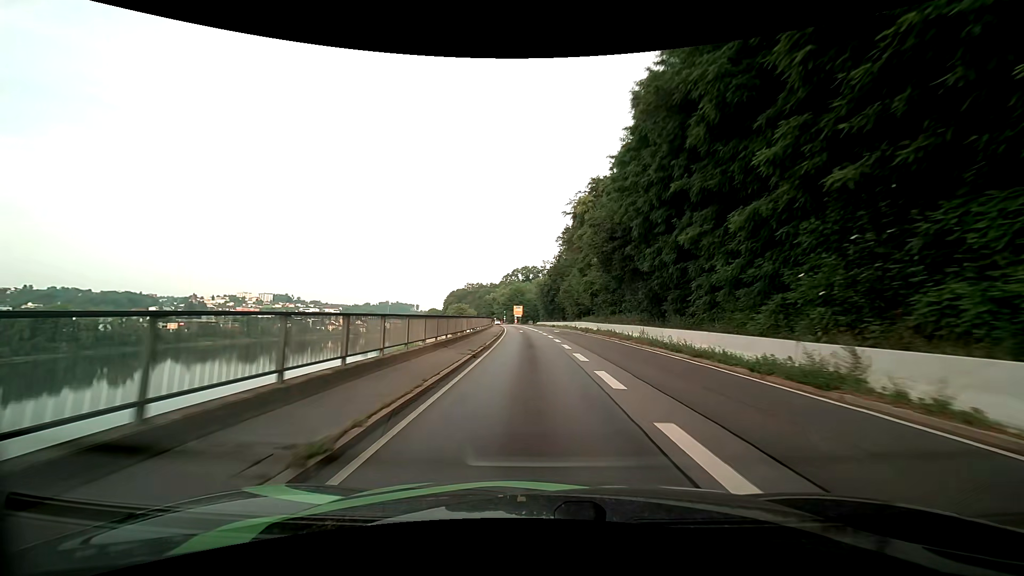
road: primary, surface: asphalt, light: Day
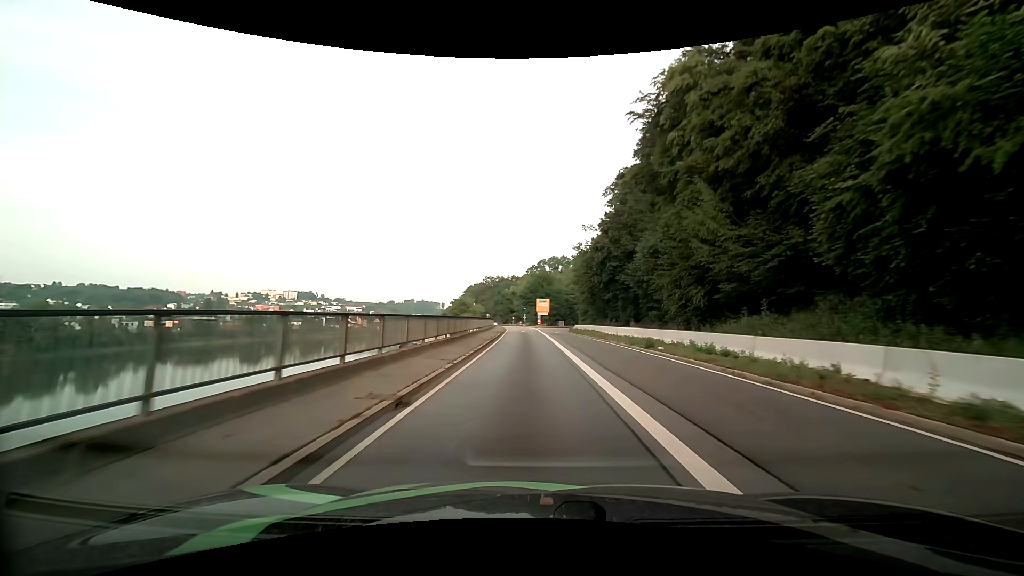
(-1.4, +49.7) m; -3°
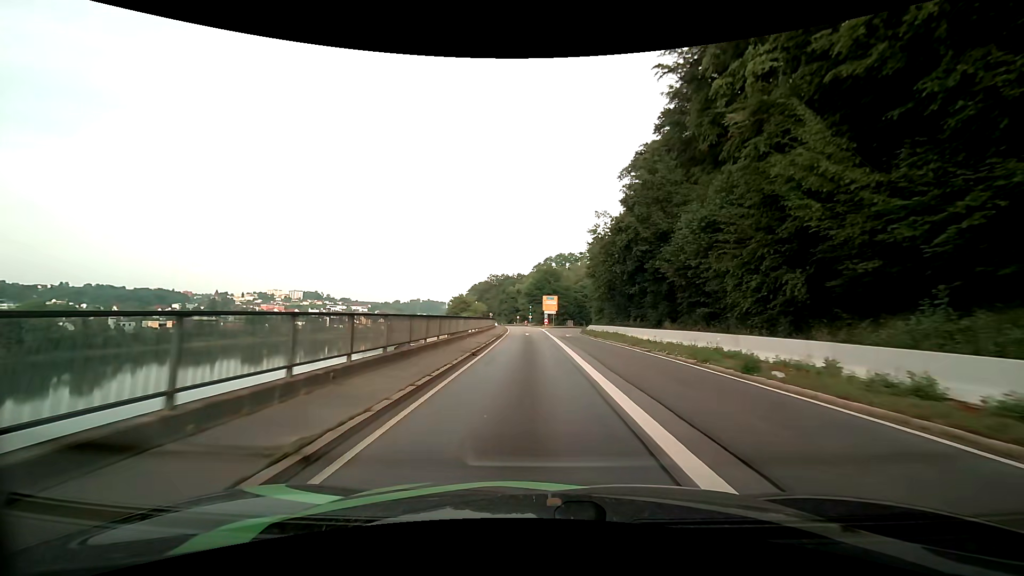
(0.0, +9.8) m; -1°
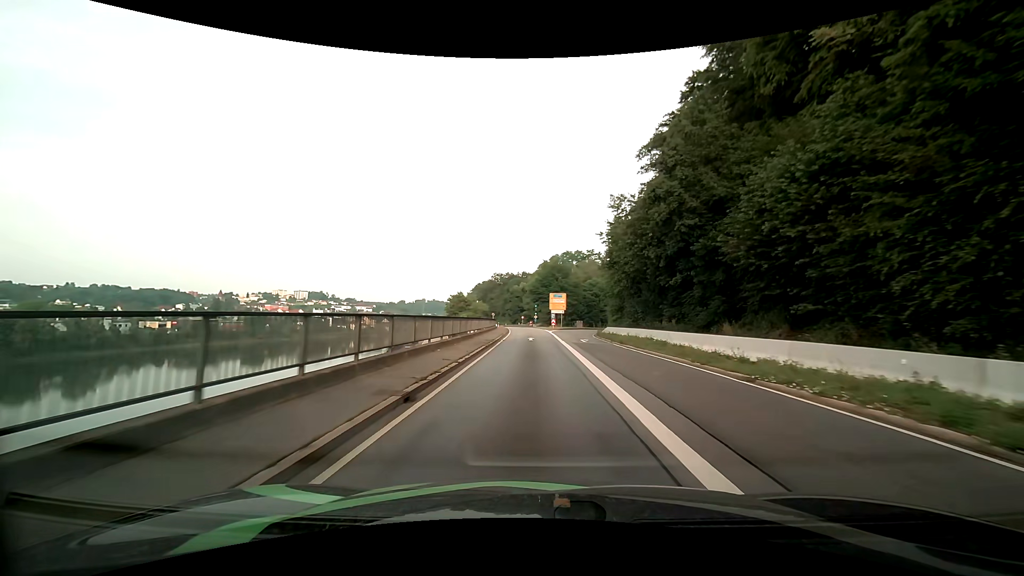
(-0.1, +9.7) m; -1°
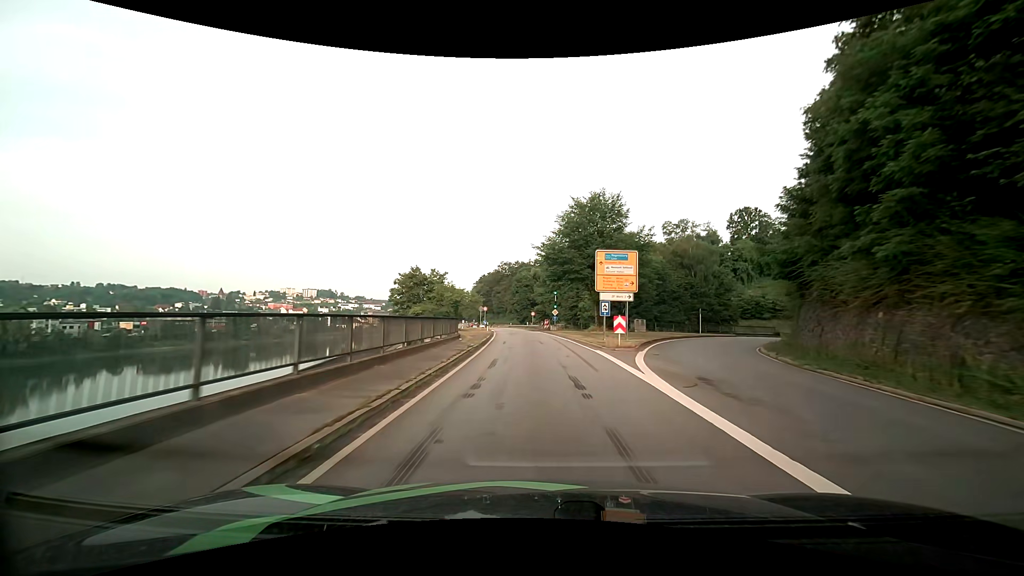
(-0.8, +47.7) m; -1°
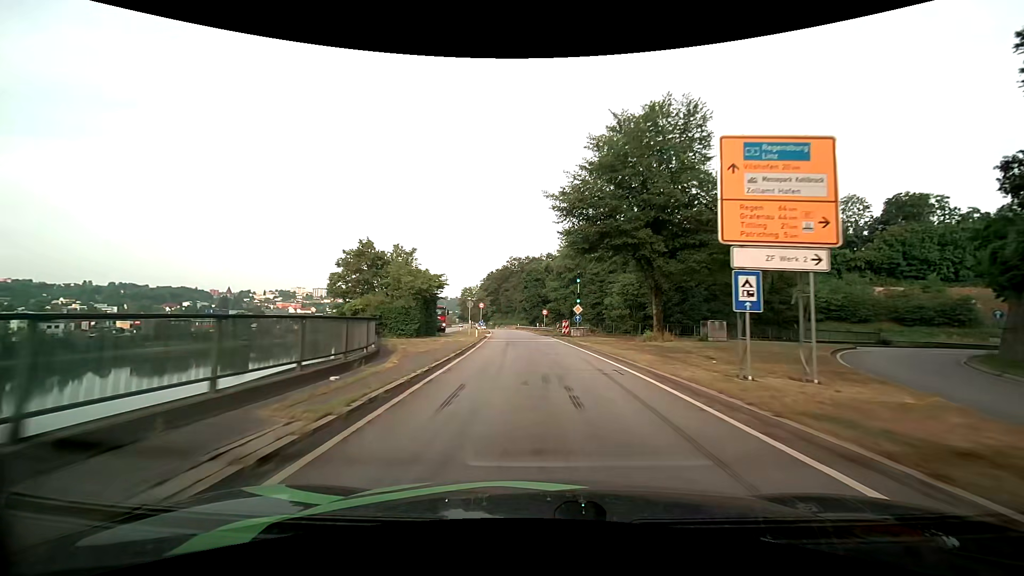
(-0.2, +19.6) m; -1°
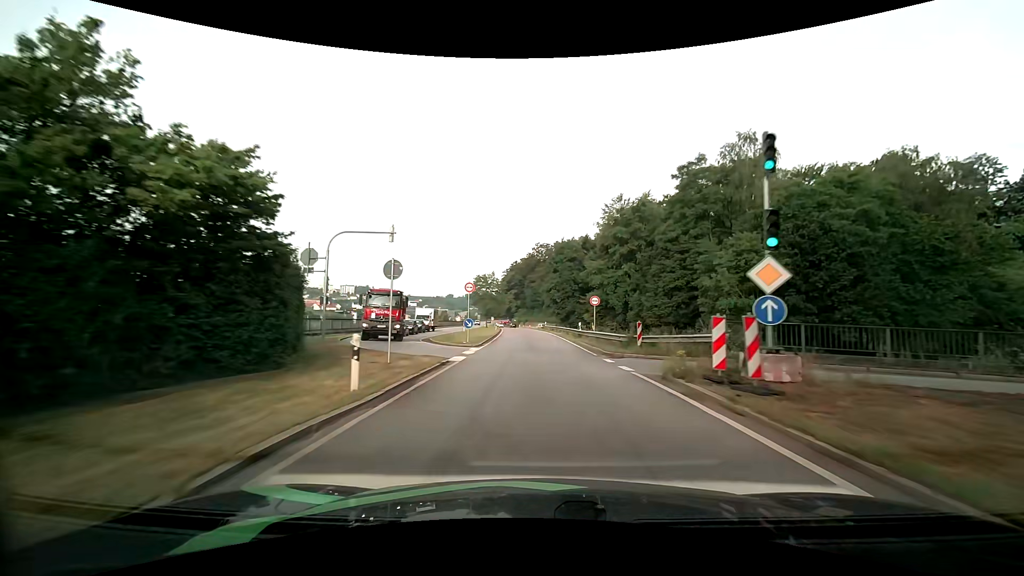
(-0.9, +29.8) m; -3°
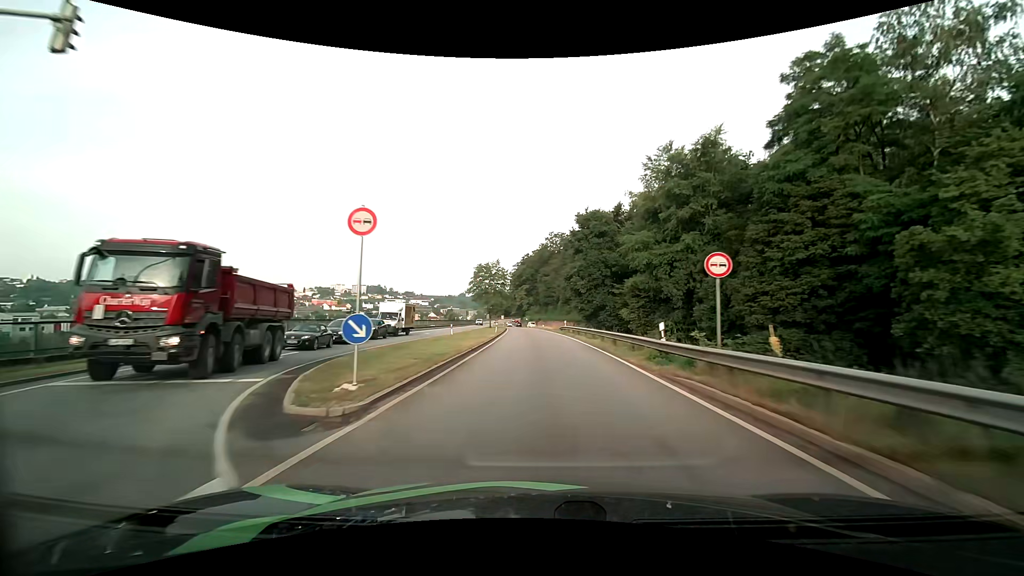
(-0.3, +20.0) m; -2°
(0, +10) (0, +20) (0, +30) (-1, +40) (-1, +50) (-2, +60) (-2, +70) (-3, +80) (-3, +90) (-4, +100) m
